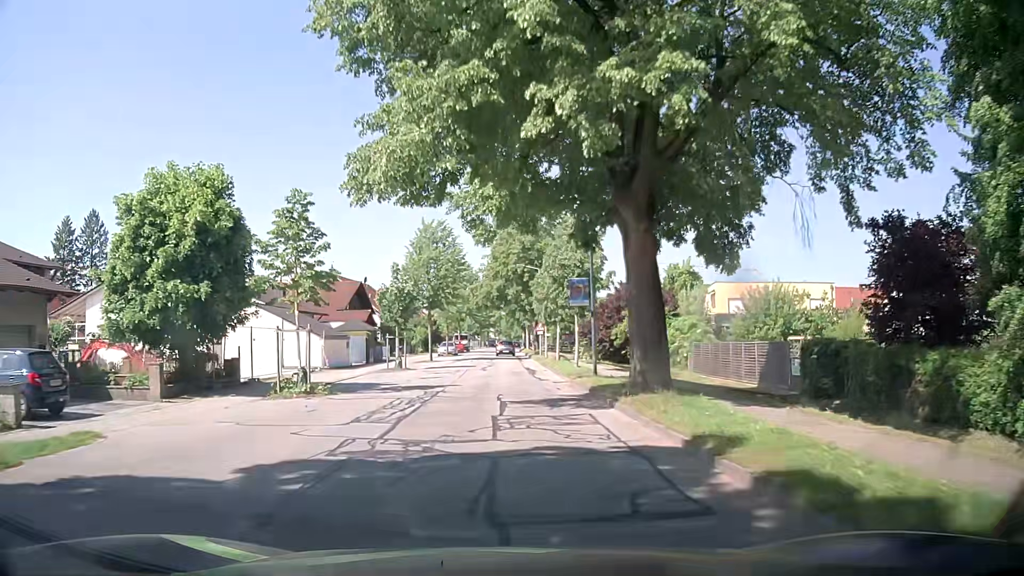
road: unclassified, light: Day
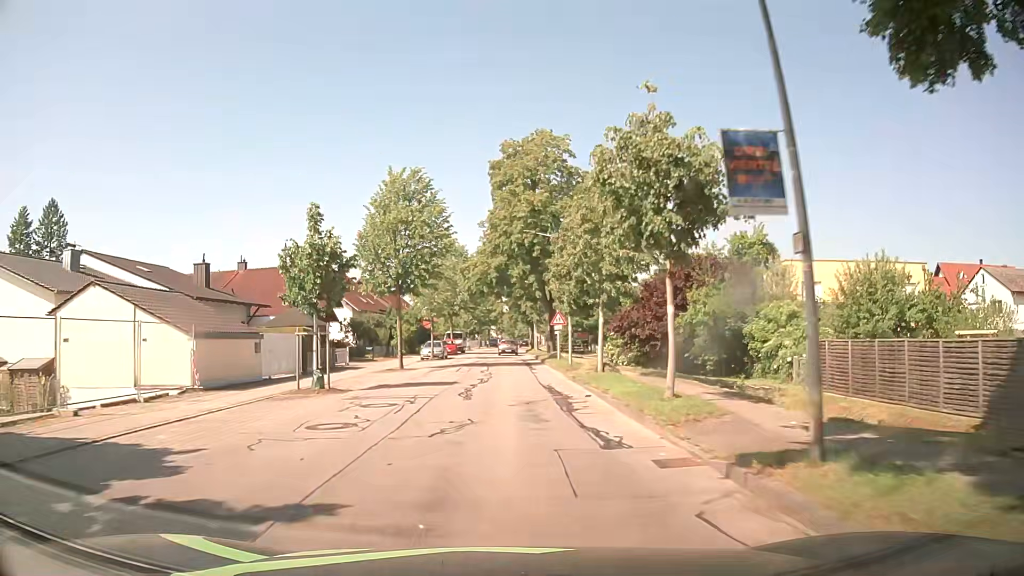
(+0.2, +15.5) m; +1°
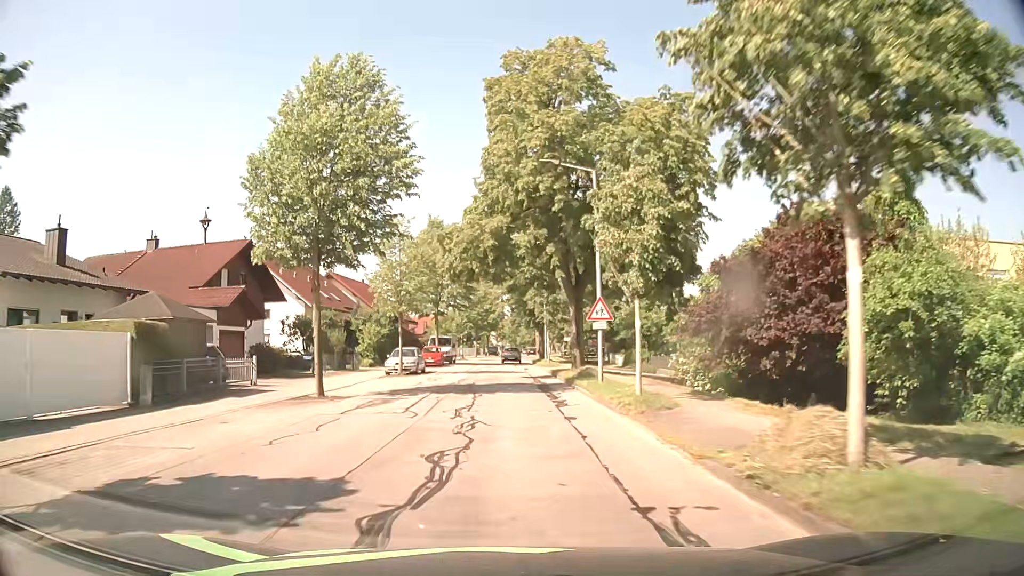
(-0.1, +15.6) m; 0°
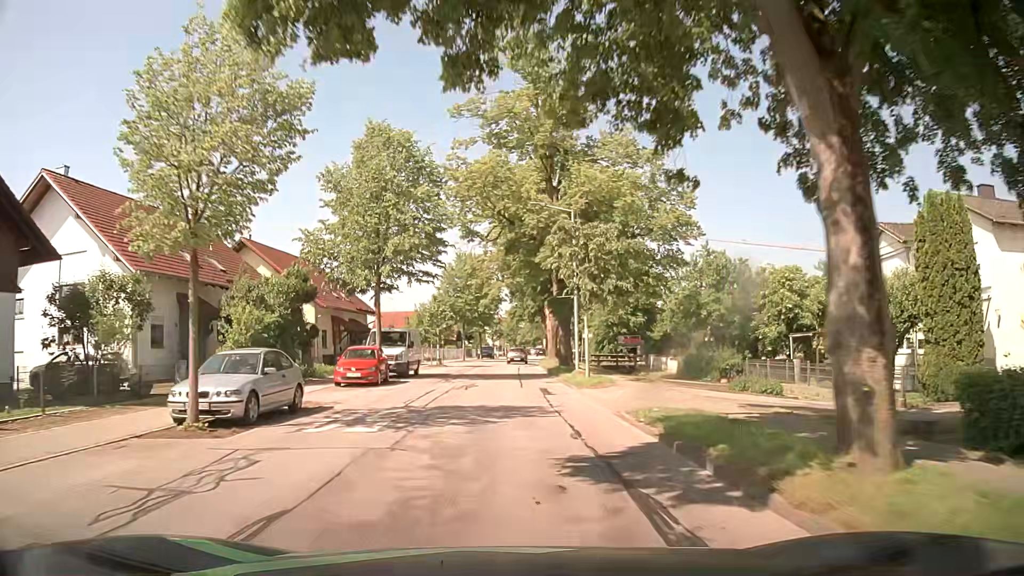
(-0.2, +23.3) m; -1°
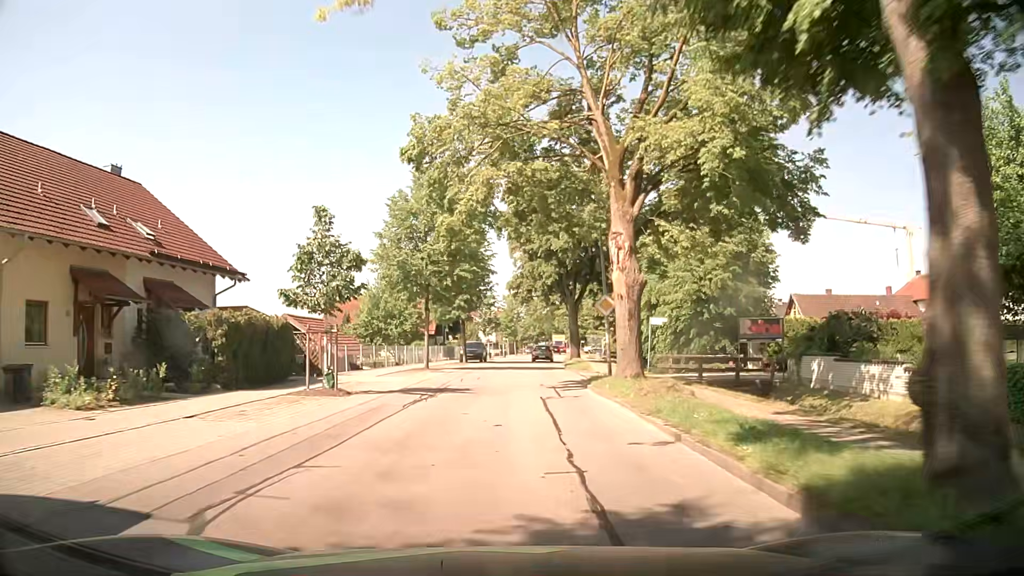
(+0.2, +31.0) m; +1°
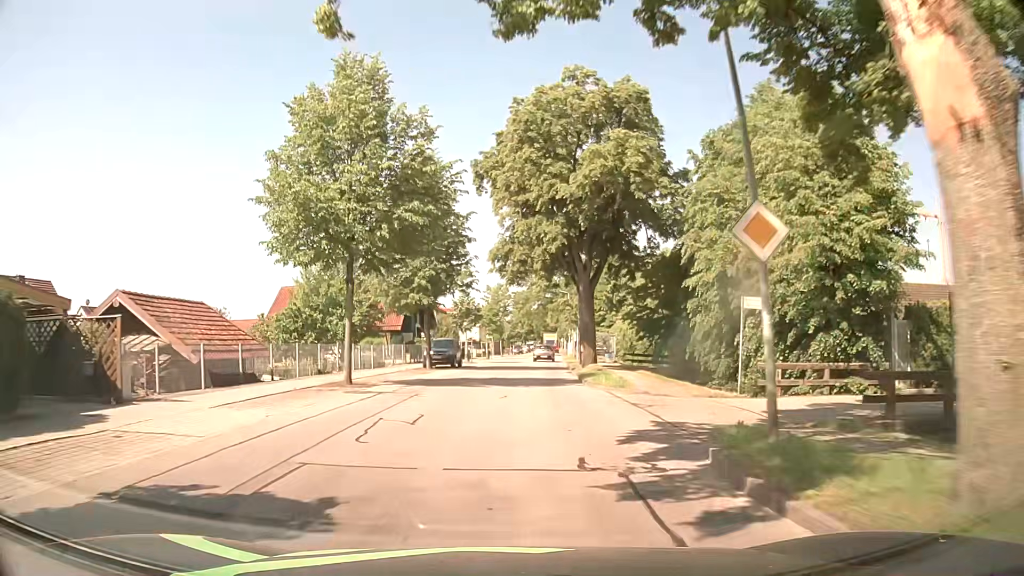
(+0.2, +15.5) m; +1°
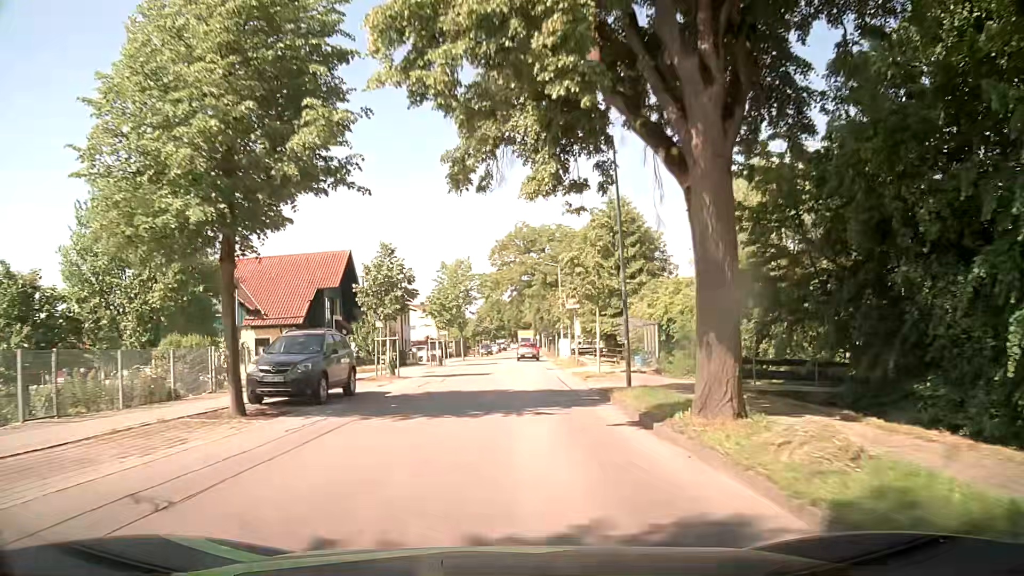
(+0.5, +23.3) m; +3°
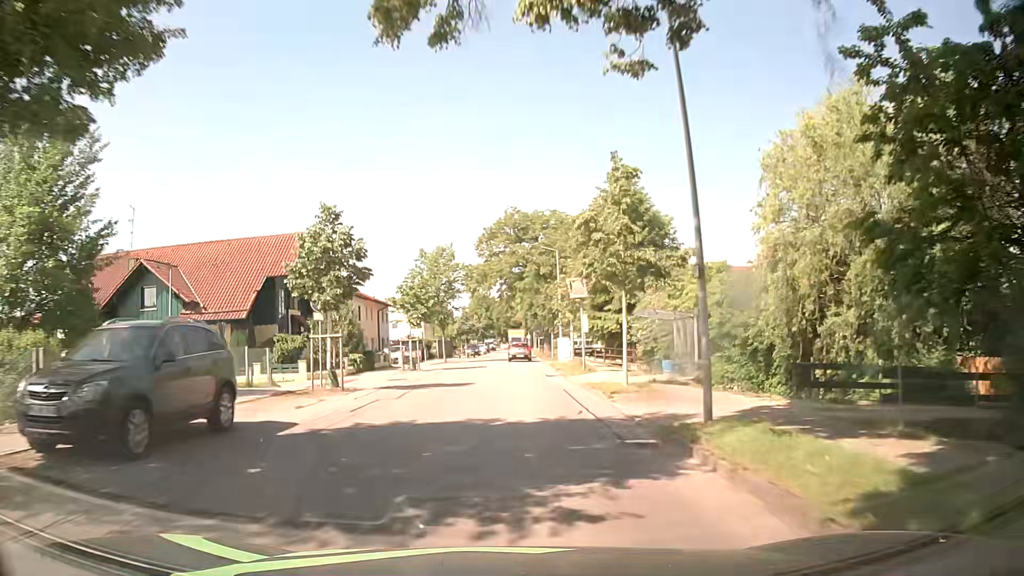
(+0.1, +7.8) m; +1°
(0, +10) (0, +20) (+1, +30) (+1, +40) (+1, +50) (+1, +60) (+2, +70) (+2, +80) (+2, +90) (+2, +100) m
